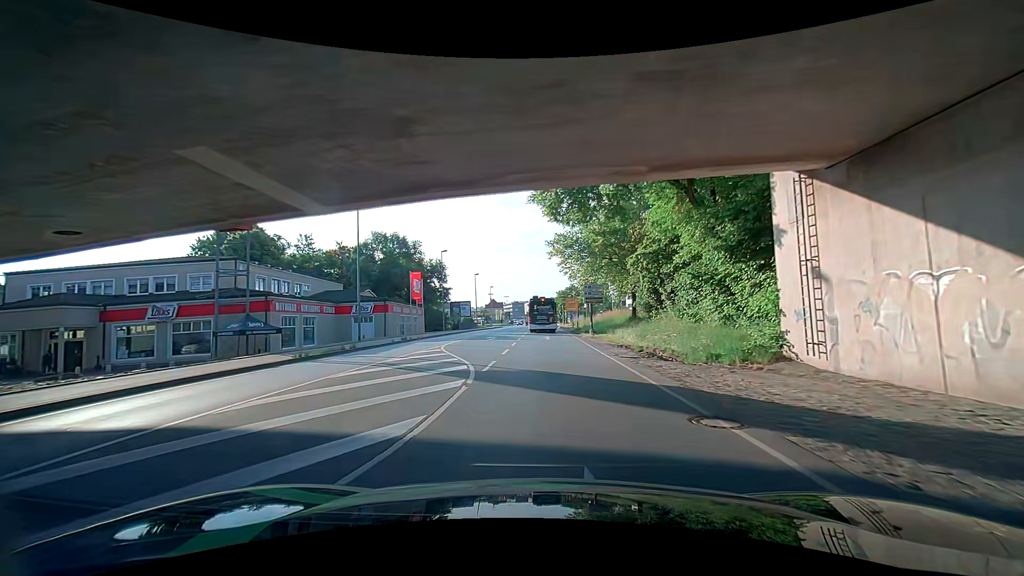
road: primary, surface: asphalt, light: Day
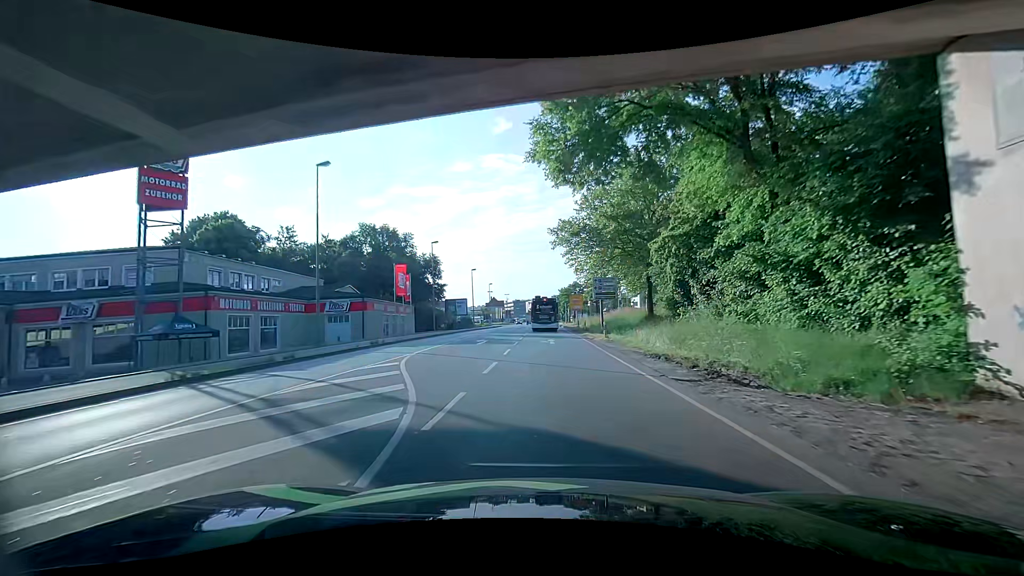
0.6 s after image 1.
(0.0, +6.6) m; 0°
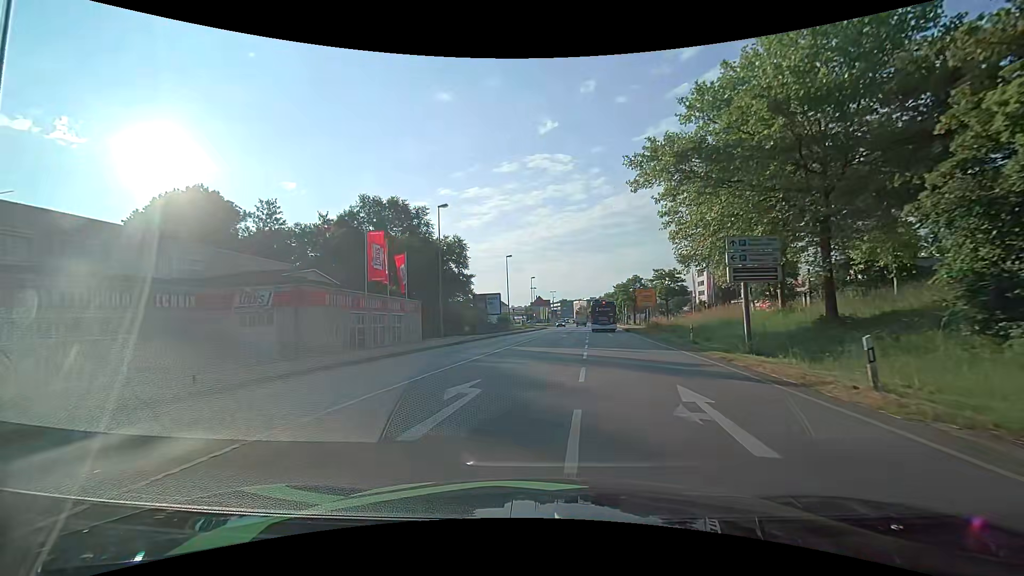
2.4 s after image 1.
(-0.8, +19.4) m; -5°
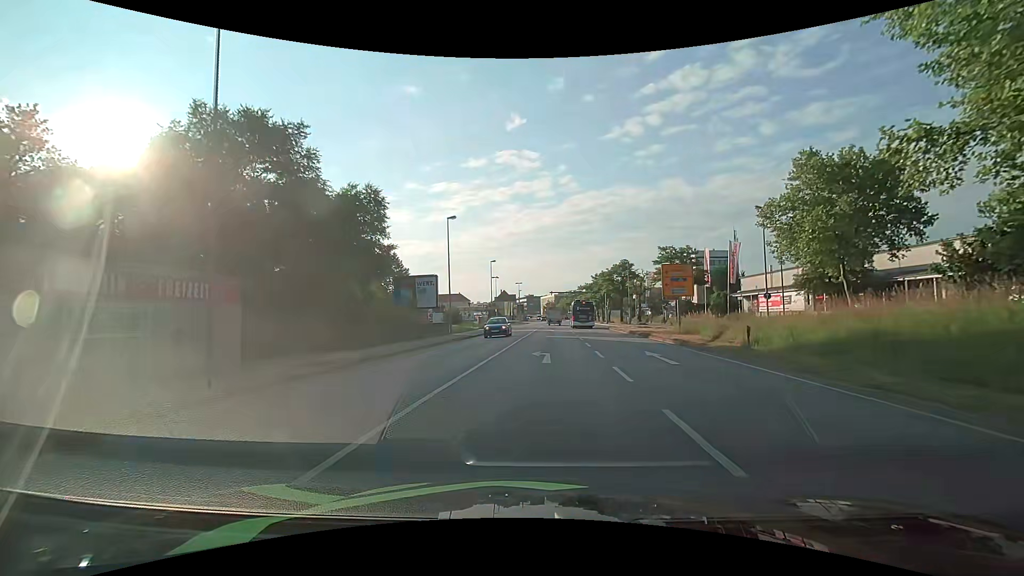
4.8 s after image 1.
(+0.4, +23.9) m; +4°
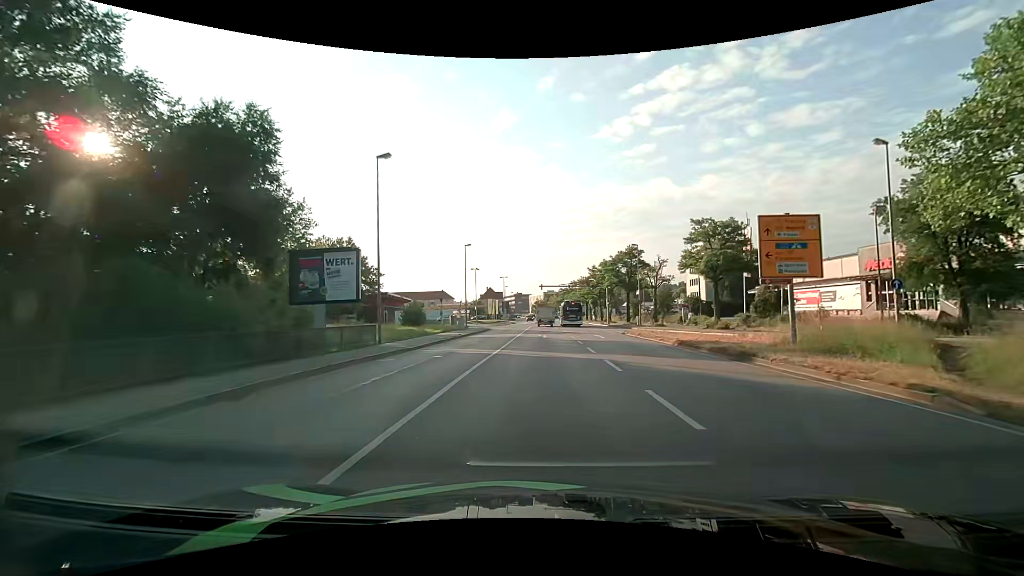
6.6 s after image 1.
(+0.2, +16.4) m; +1°
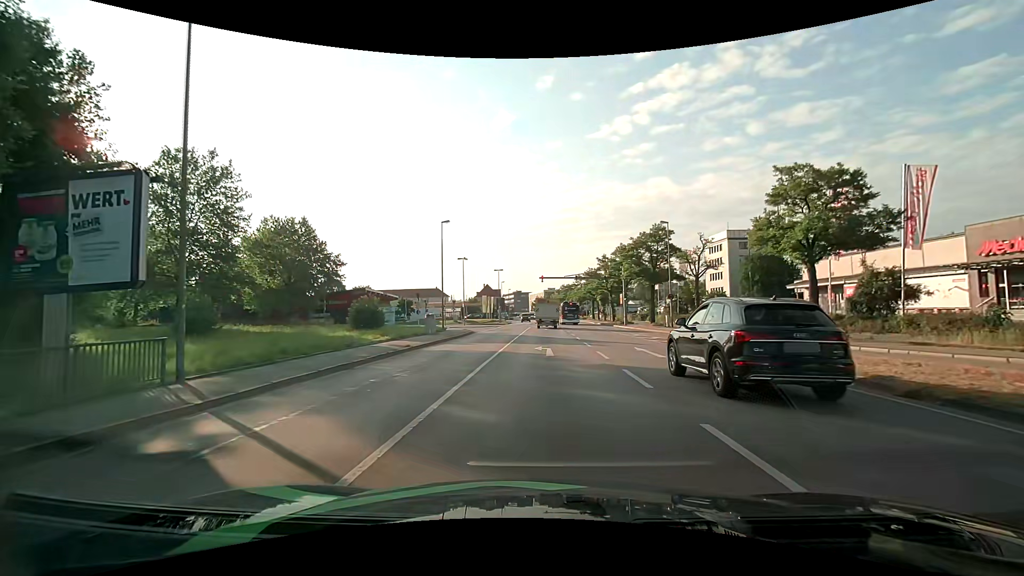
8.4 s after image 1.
(0.0, +14.5) m; 0°
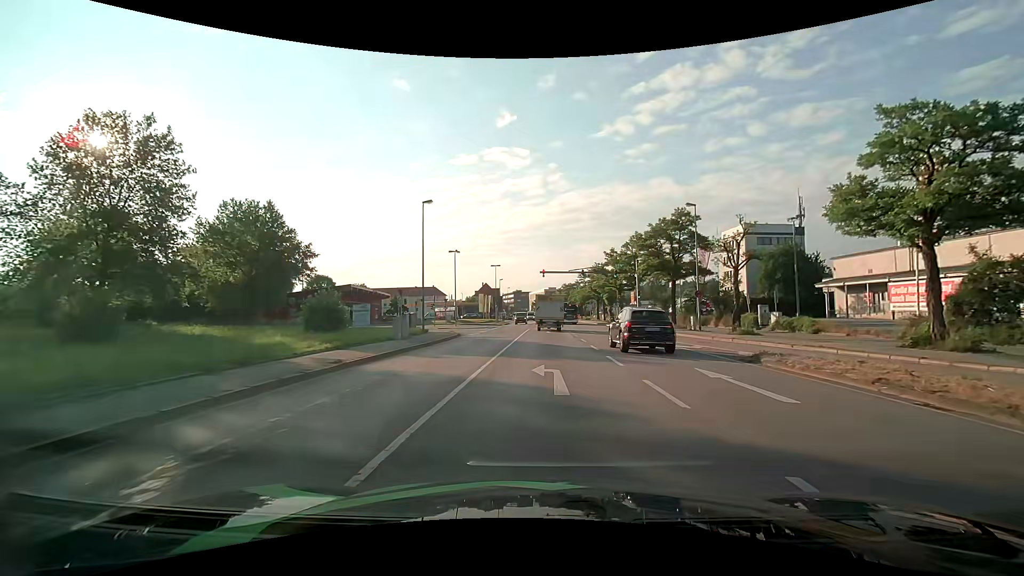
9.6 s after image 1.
(-0.1, +7.9) m; 0°
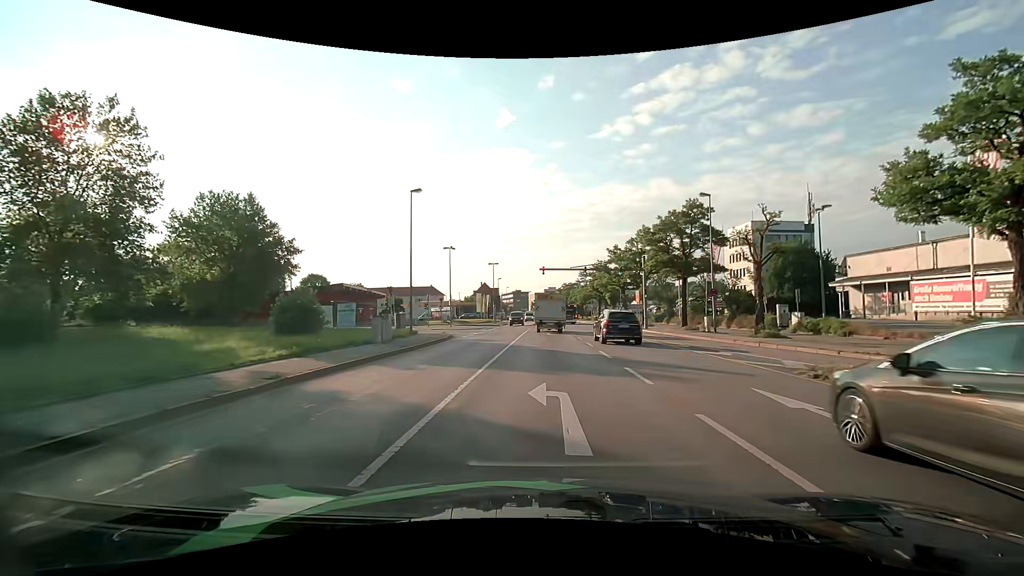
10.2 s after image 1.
(0.0, +3.4) m; -1°
